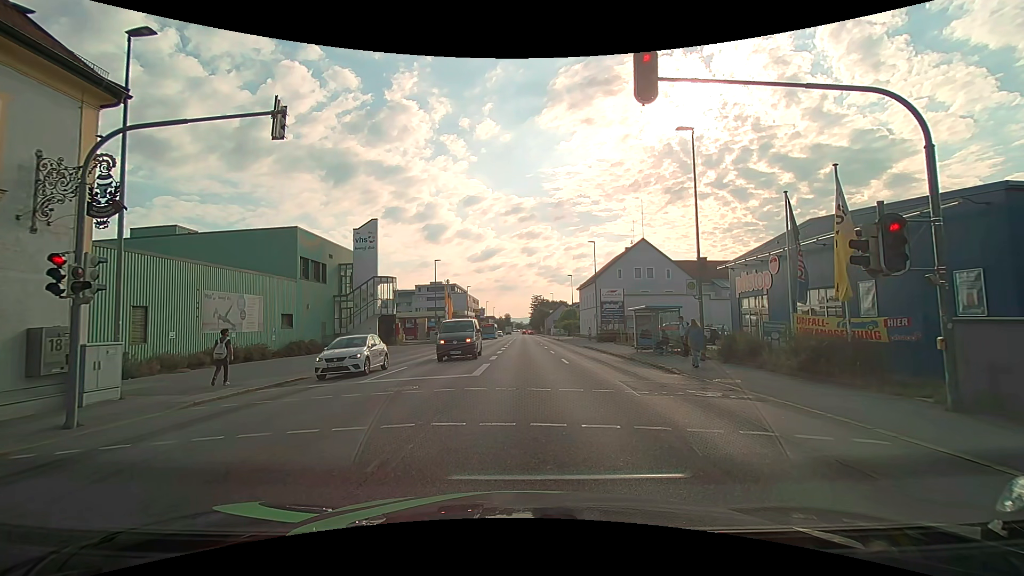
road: tertiary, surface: asphalt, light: Day
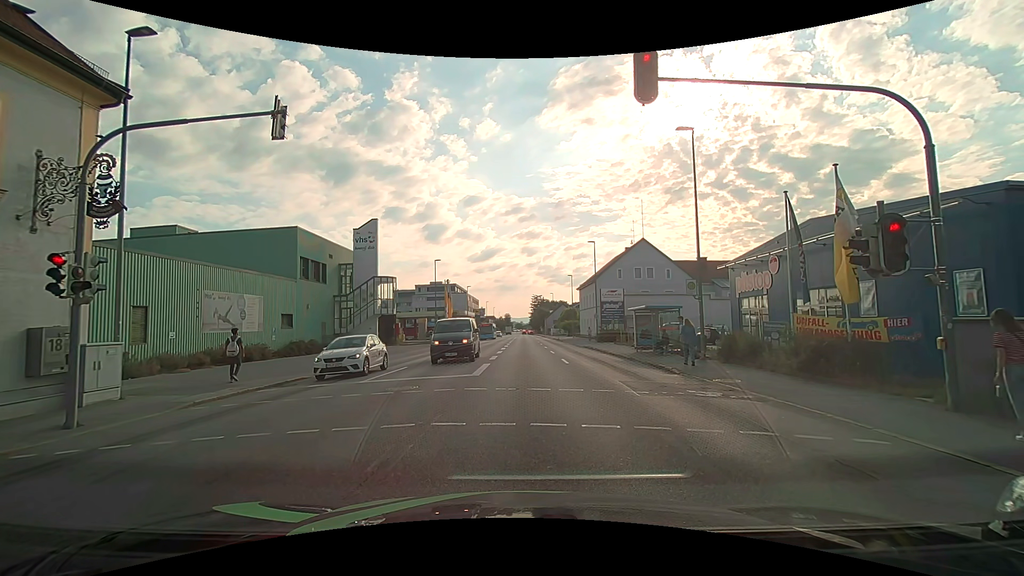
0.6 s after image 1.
(0.0, 0.0) m; 0°
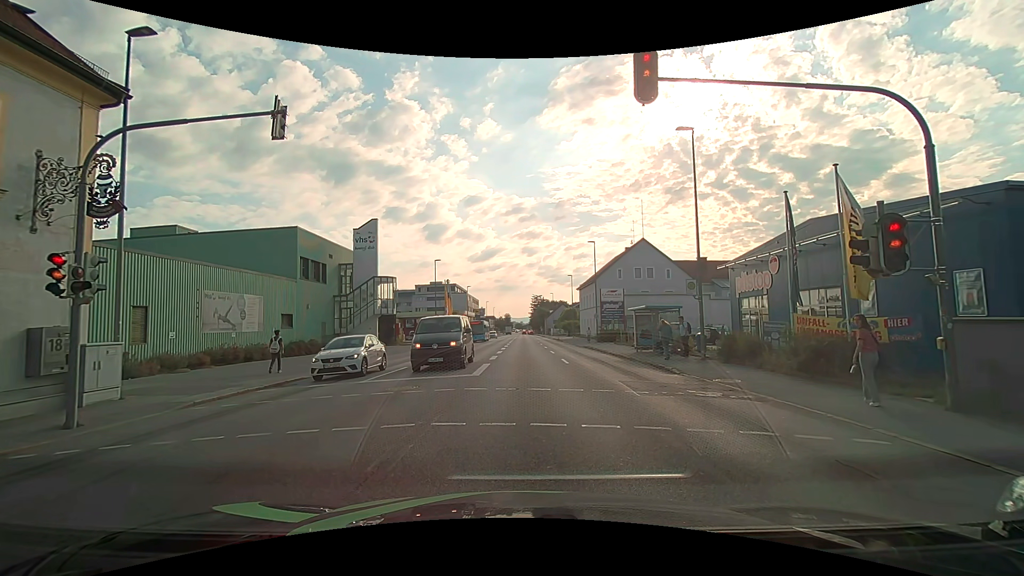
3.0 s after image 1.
(0.0, 0.0) m; 0°
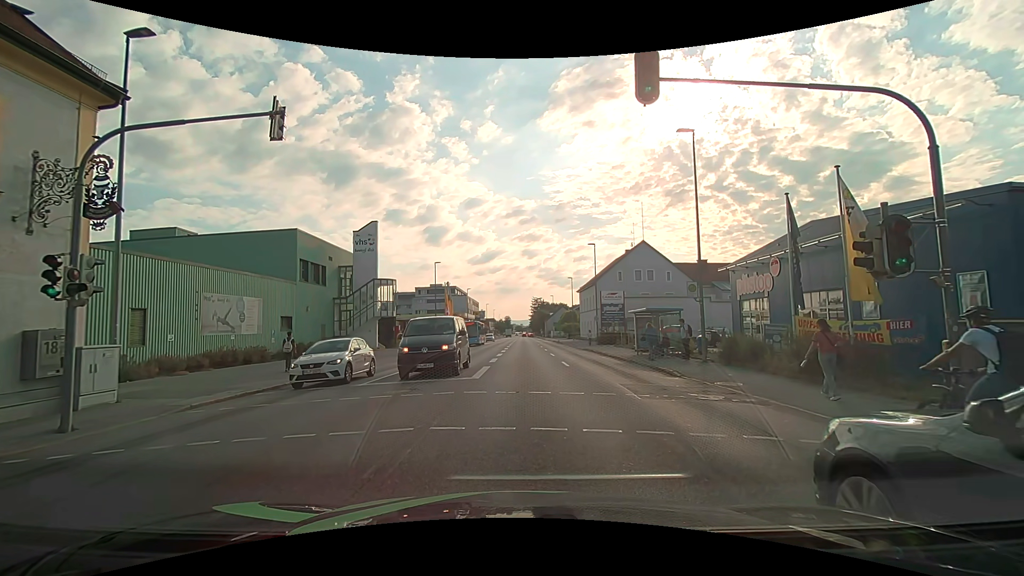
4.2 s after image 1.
(0.0, +0.1) m; 0°
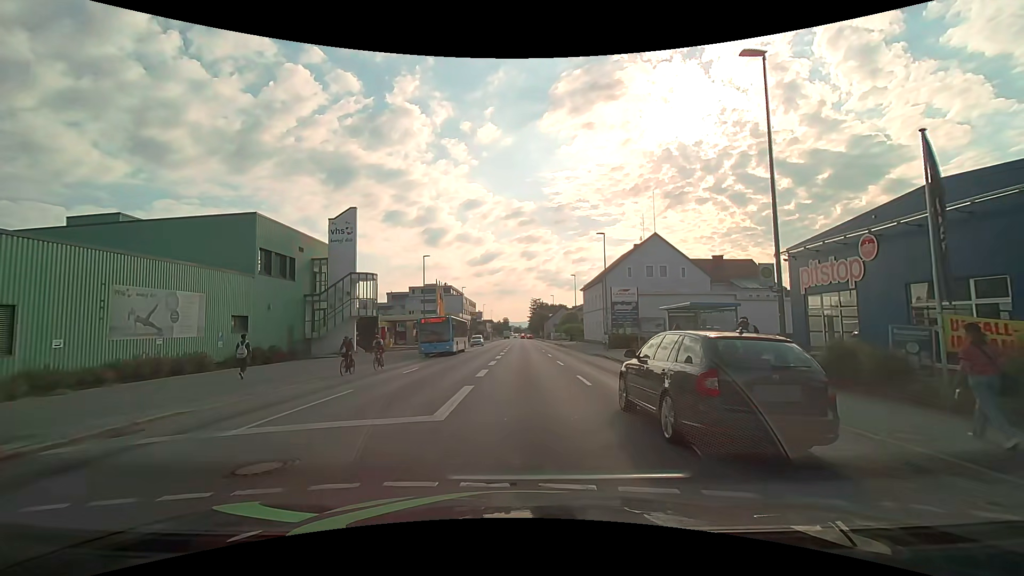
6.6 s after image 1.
(0.0, +6.9) m; 0°
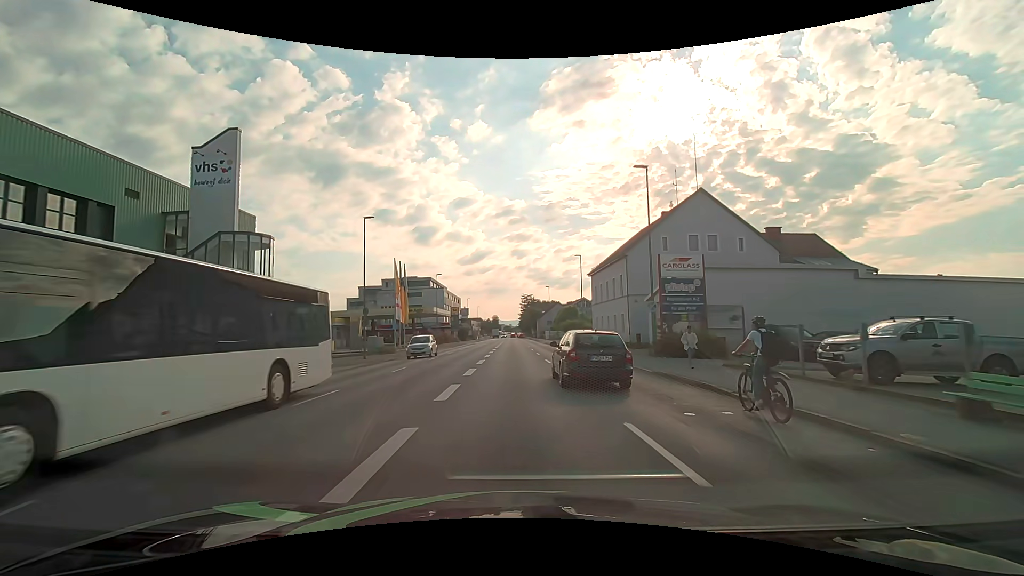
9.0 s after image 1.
(+0.2, +18.5) m; +1°
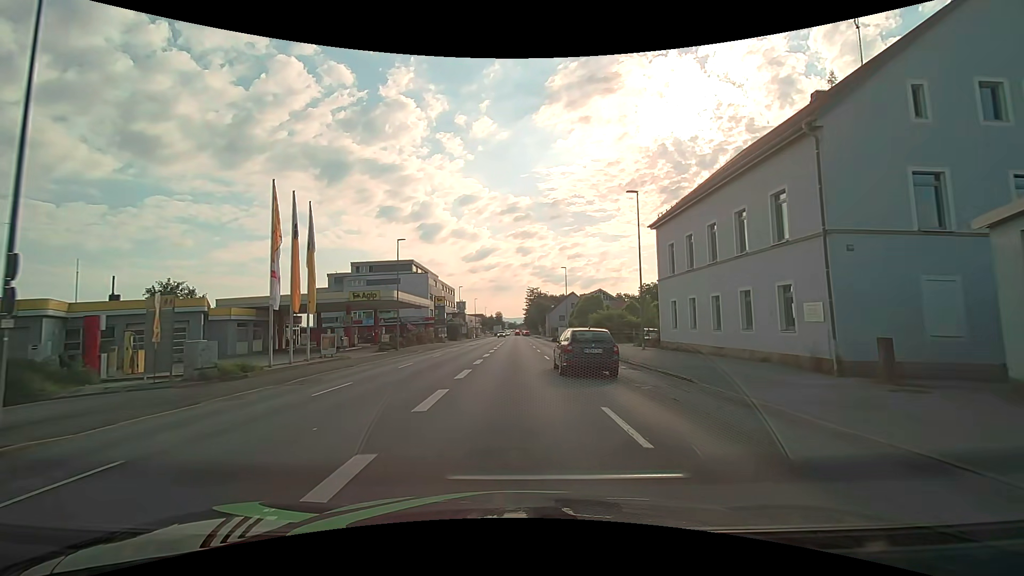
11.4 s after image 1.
(-0.2, +26.0) m; -1°
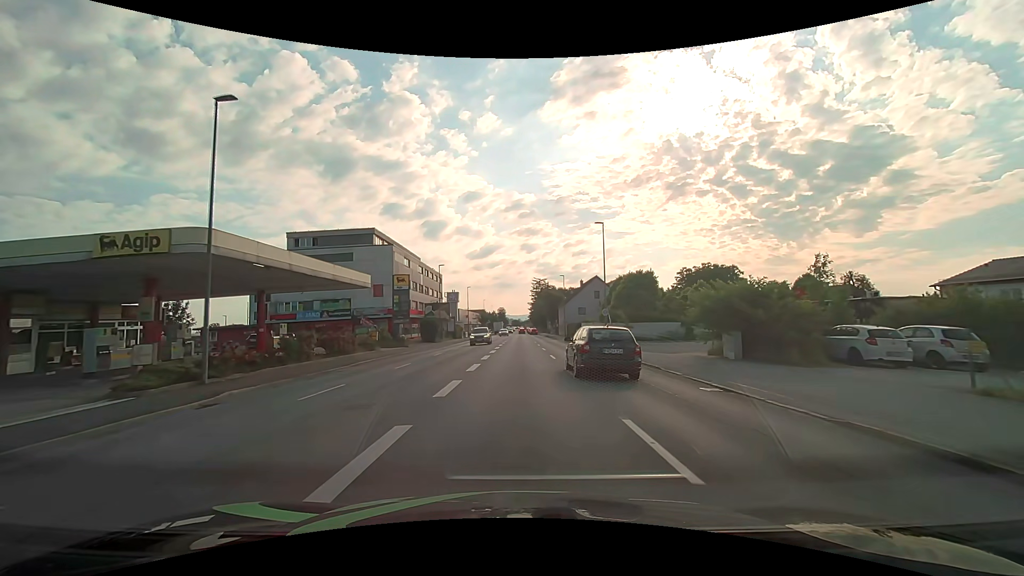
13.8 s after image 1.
(-0.1, +28.6) m; 0°
(0, +10) (0, +20) (0, +30) (0, +40) (0, +50) (0, +60) (0, +70) (0, +80) (0, +90) (0, +100) m
